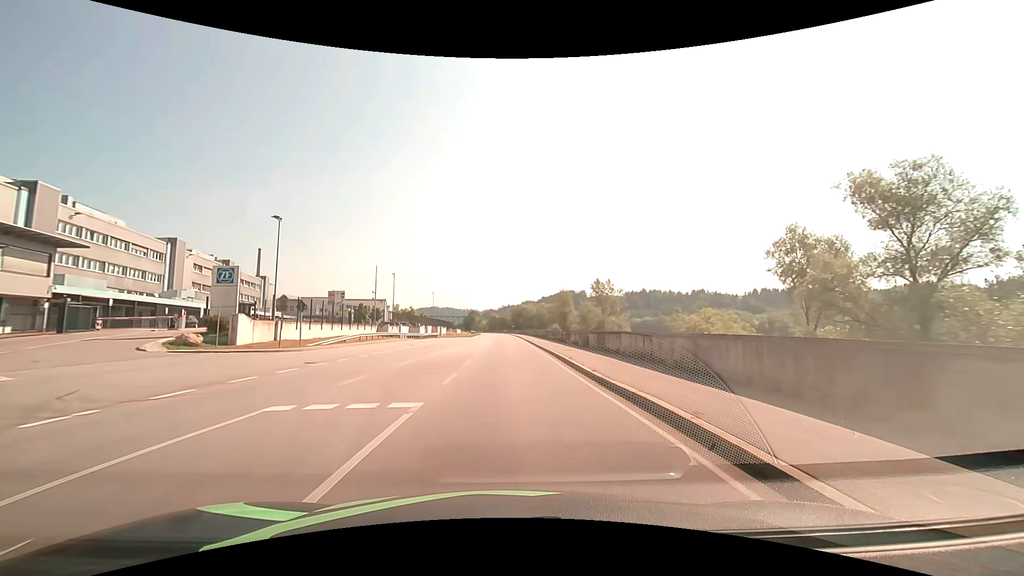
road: primary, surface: asphalt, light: Day
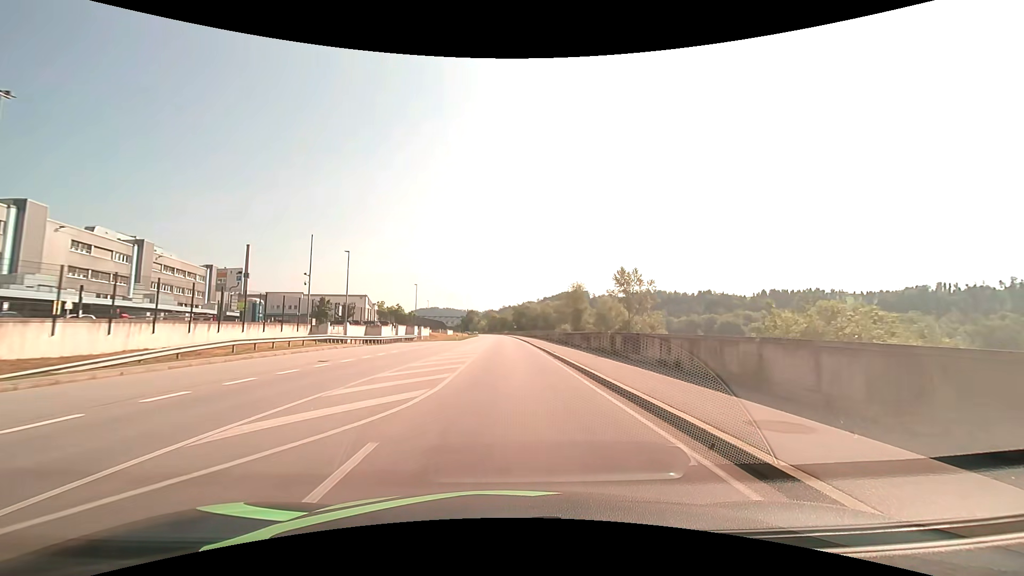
(-0.1, +21.5) m; 0°
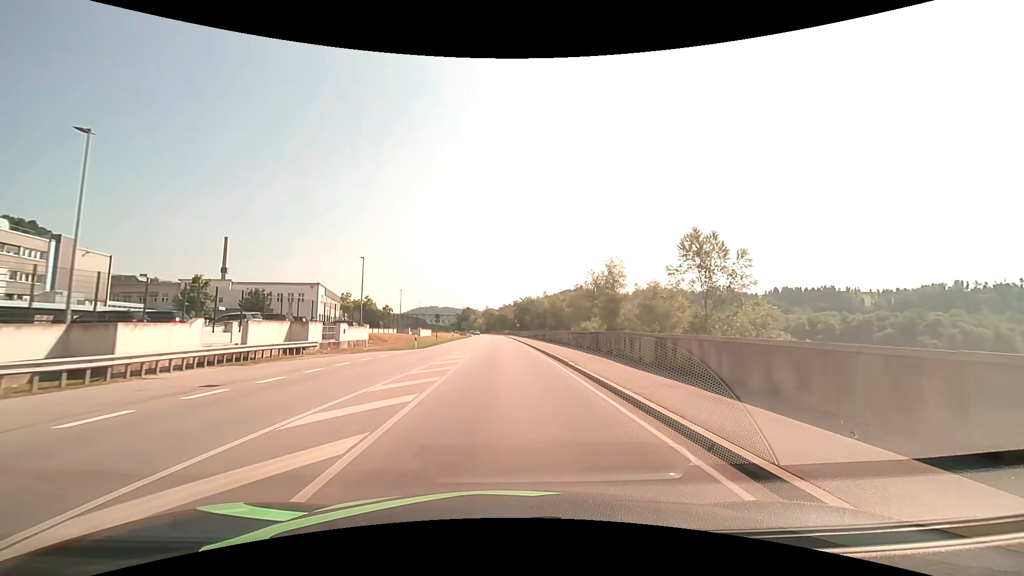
(+0.1, +32.2) m; 0°
(0, +10) (0, +20) (0, +30) (0, +40) (-1, +50) (-1, +60) (-1, +70) (-1, +80) (-2, +90) (-2, +100) m
